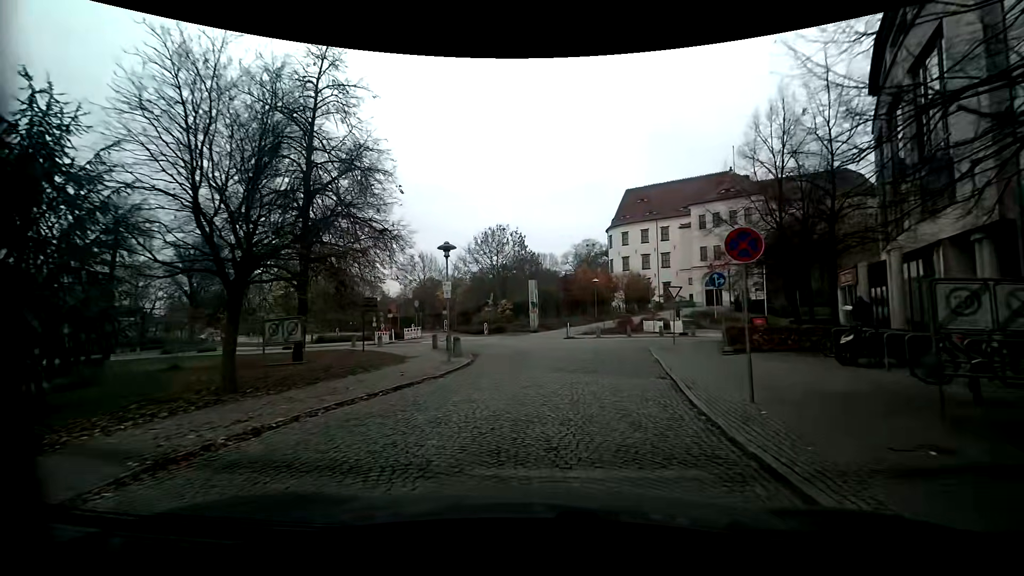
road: residential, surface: sett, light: Day
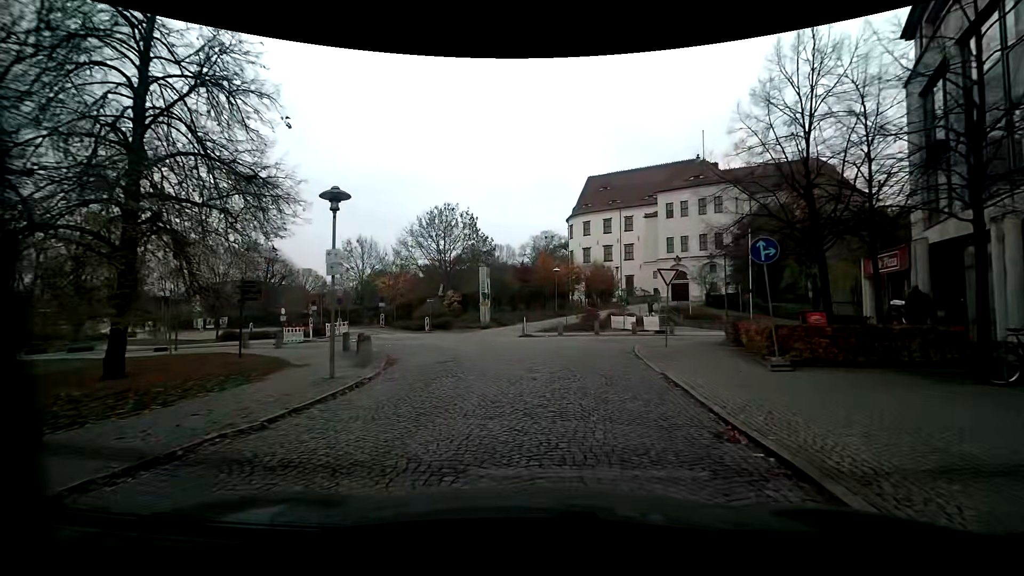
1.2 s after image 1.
(+0.6, +7.3) m; +7°
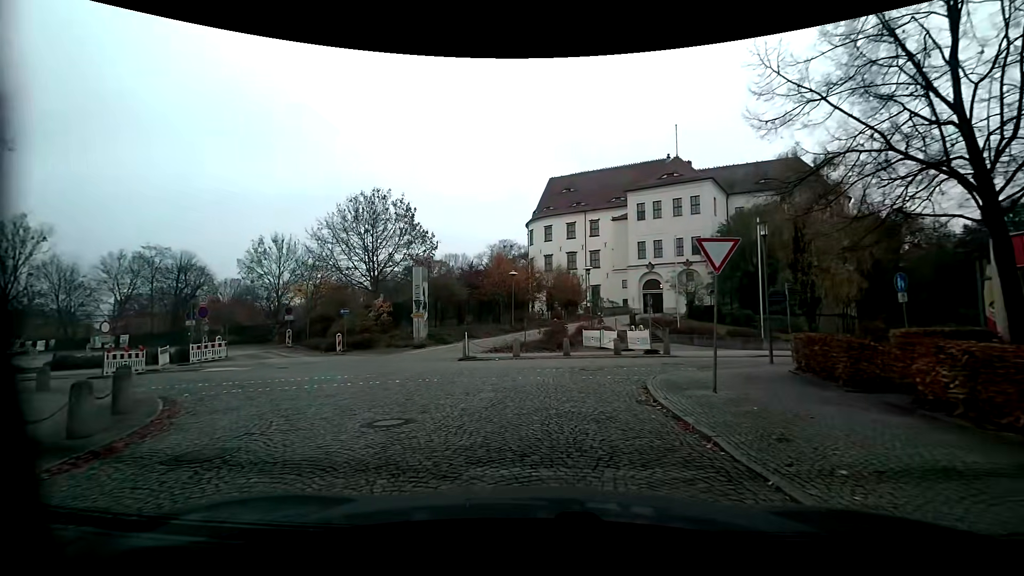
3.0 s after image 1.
(+0.5, +9.5) m; +4°
